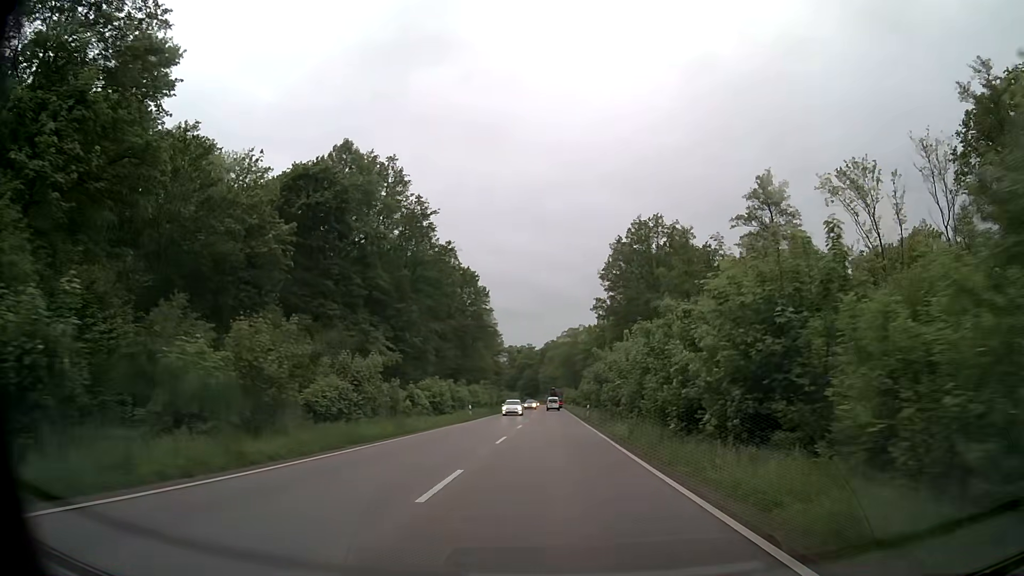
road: secondary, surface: asphalt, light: Day
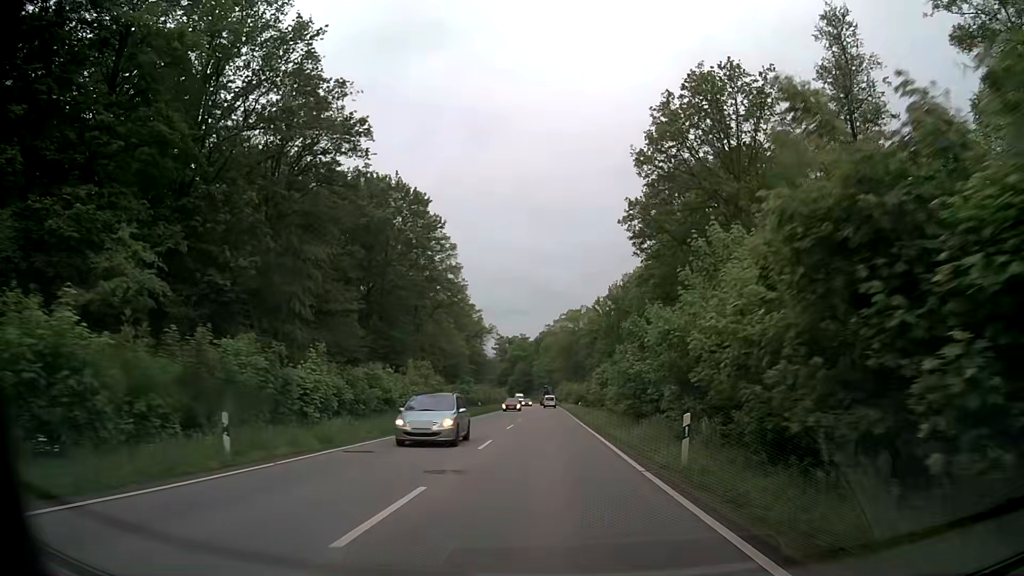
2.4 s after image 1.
(+0.1, +38.8) m; 0°
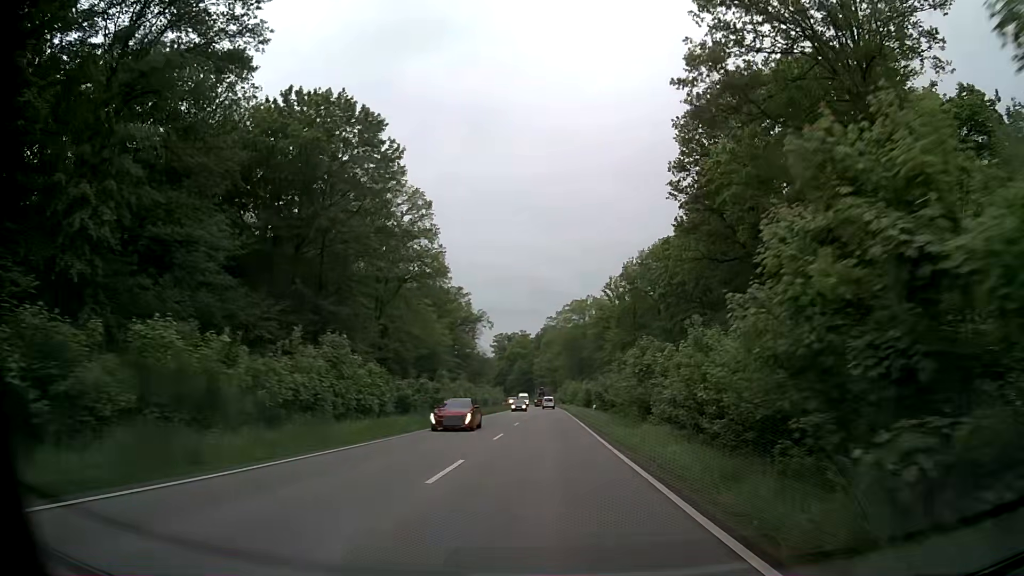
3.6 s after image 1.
(-0.1, +19.3) m; 0°
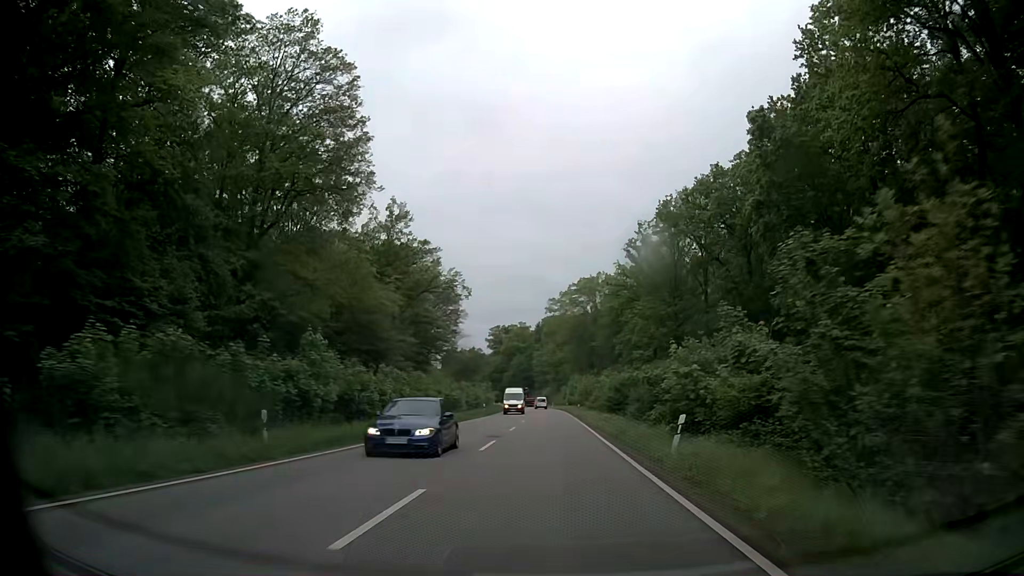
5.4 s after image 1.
(-0.1, +28.9) m; 0°
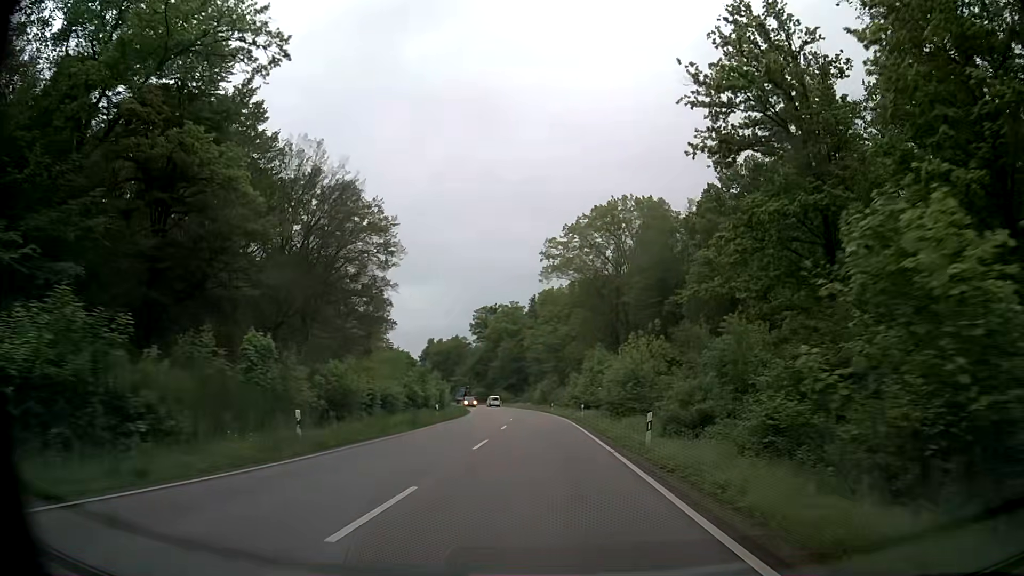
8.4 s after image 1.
(0.0, +47.8) m; 0°
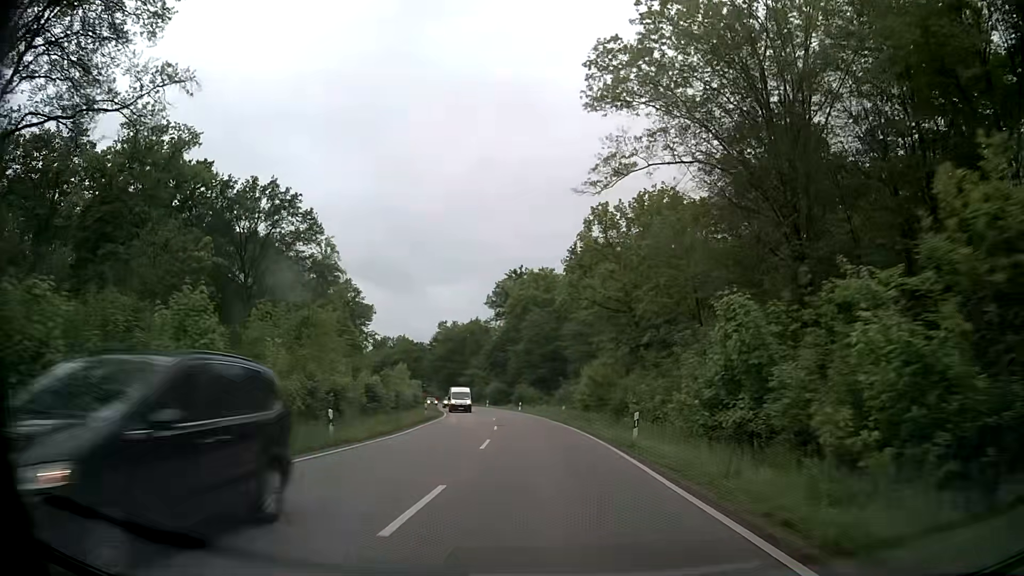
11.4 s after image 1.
(-1.5, +47.8) m; -4°
